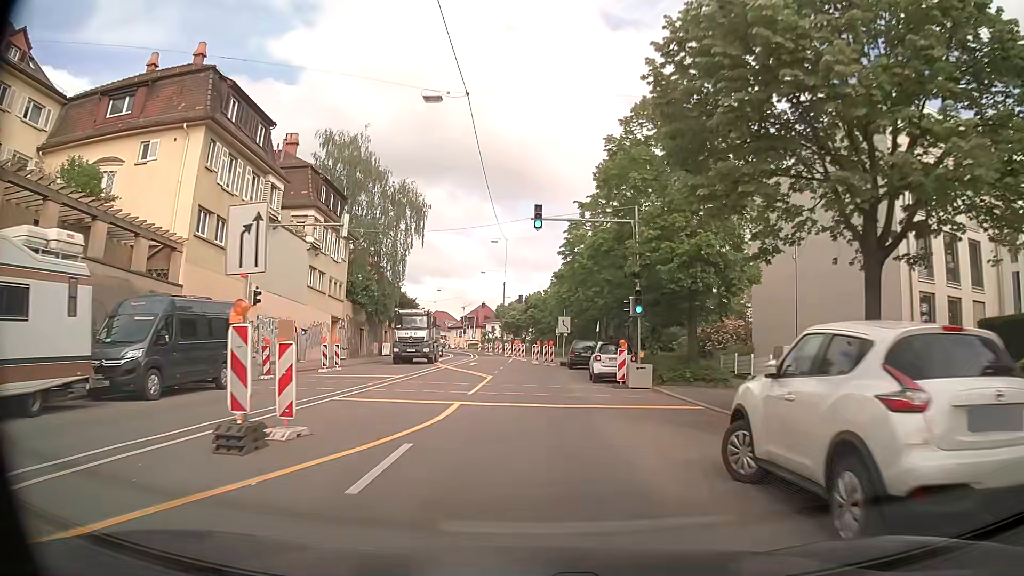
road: secondary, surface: asphalt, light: Day
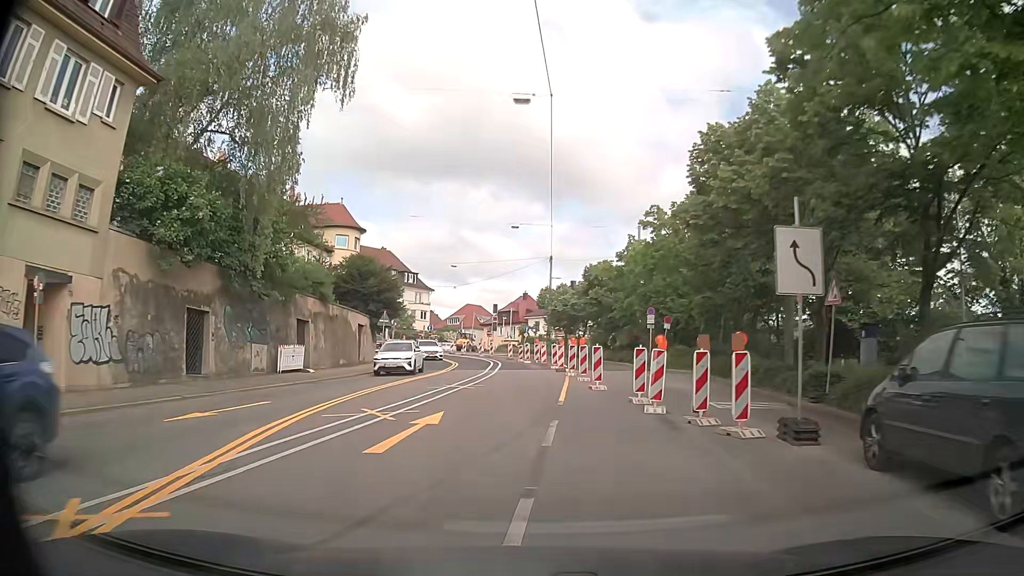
(-1.5, +33.1) m; -5°
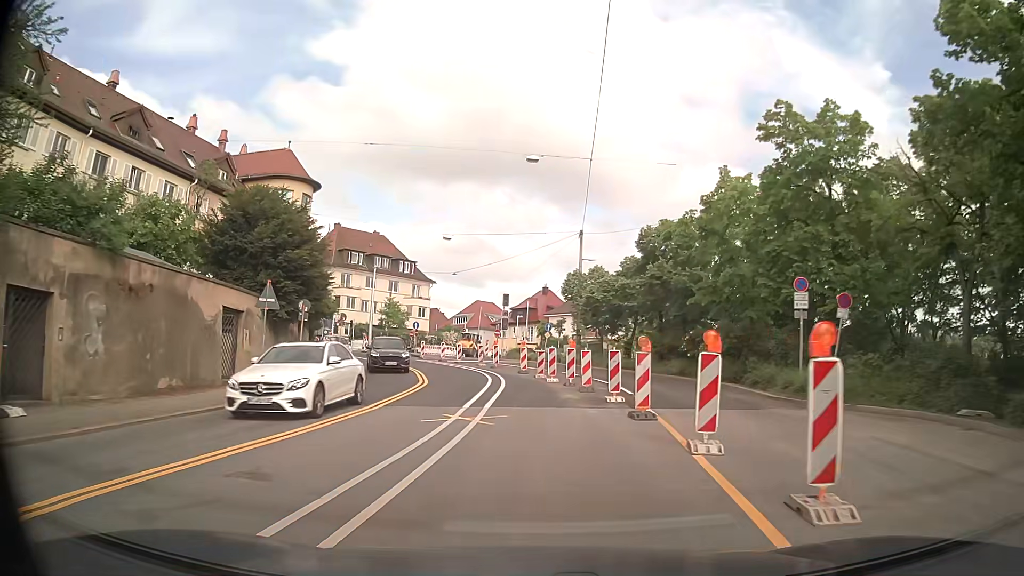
(-0.2, +19.3) m; -2°
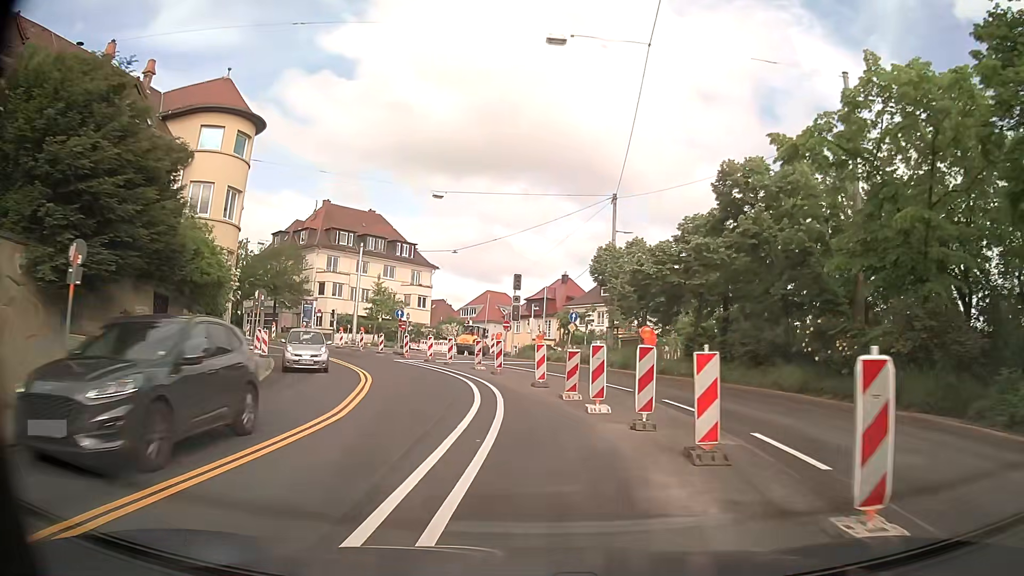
(0.0, +12.6) m; -1°
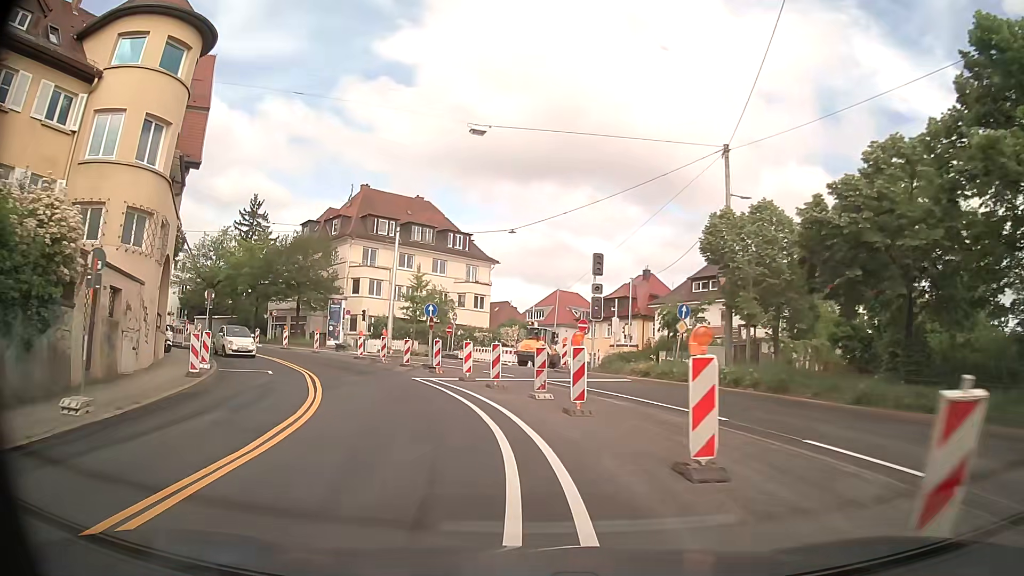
(-0.5, +12.3) m; -6°
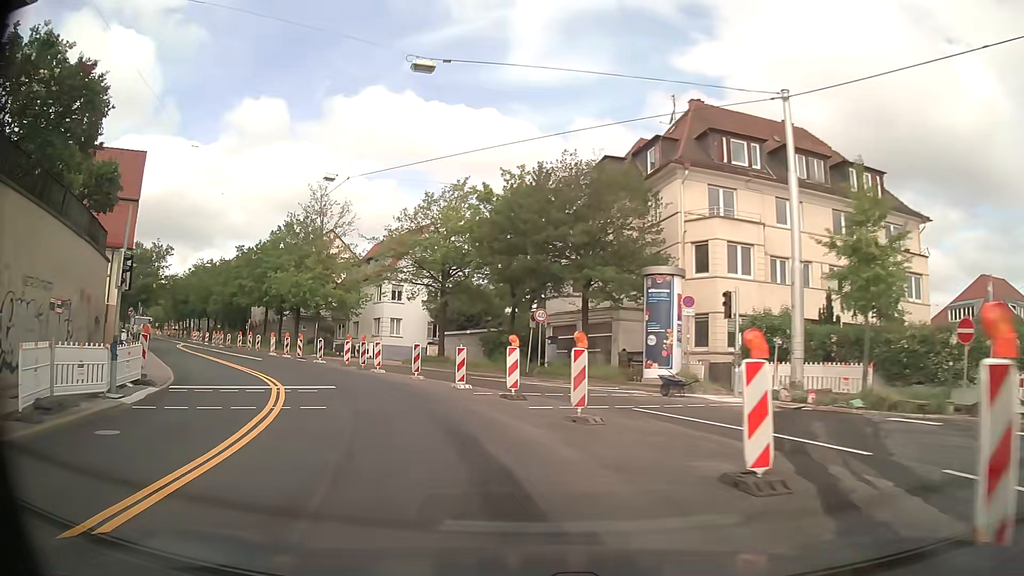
(-7.1, +28.8) m; -29°
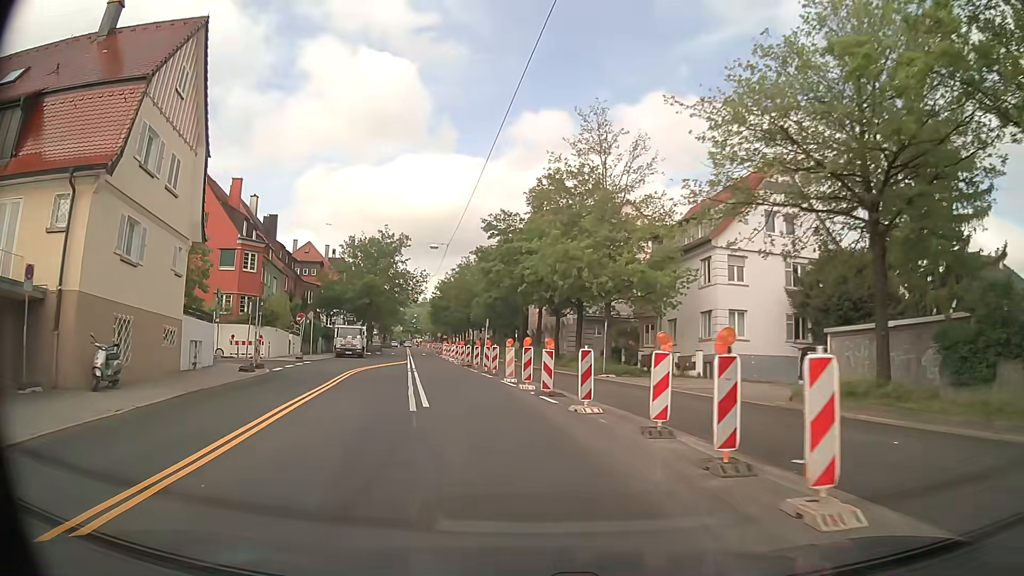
(-5.6, +22.8) m; -27°
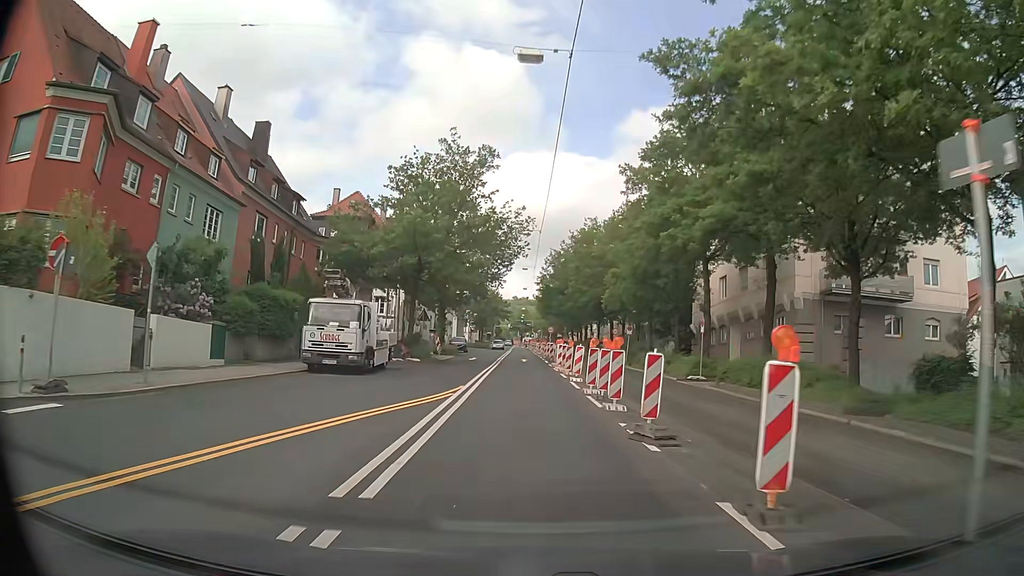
(-3.7, +30.9) m; -10°
(0, +10) (0, +20) (0, +30) (0, +40) (0, +50) (0, +60) (0, +70) (0, +80) (0, +90) (0, +100) m
